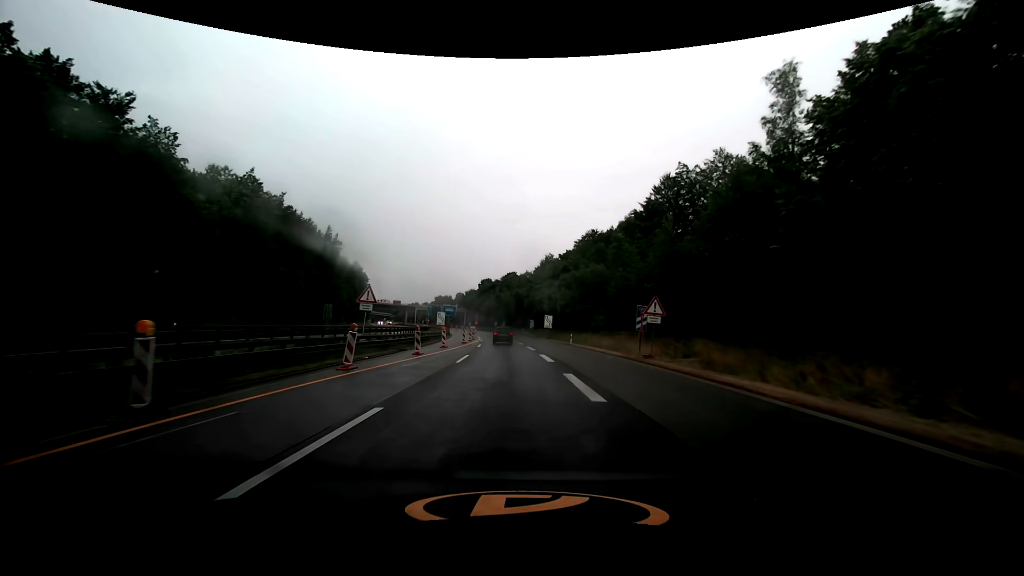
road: trunk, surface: asphalt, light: Day
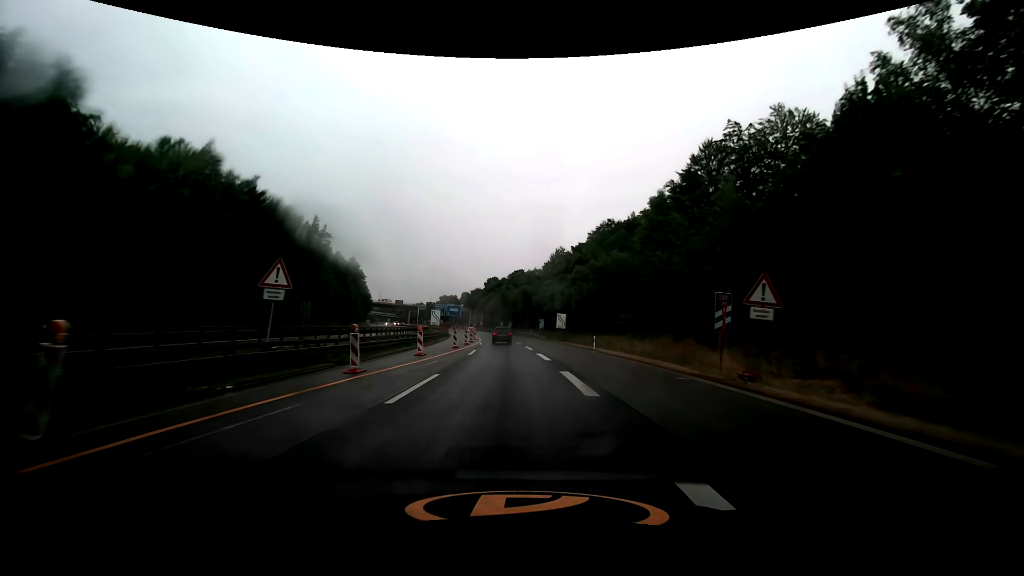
(-0.1, +11.2) m; -1°
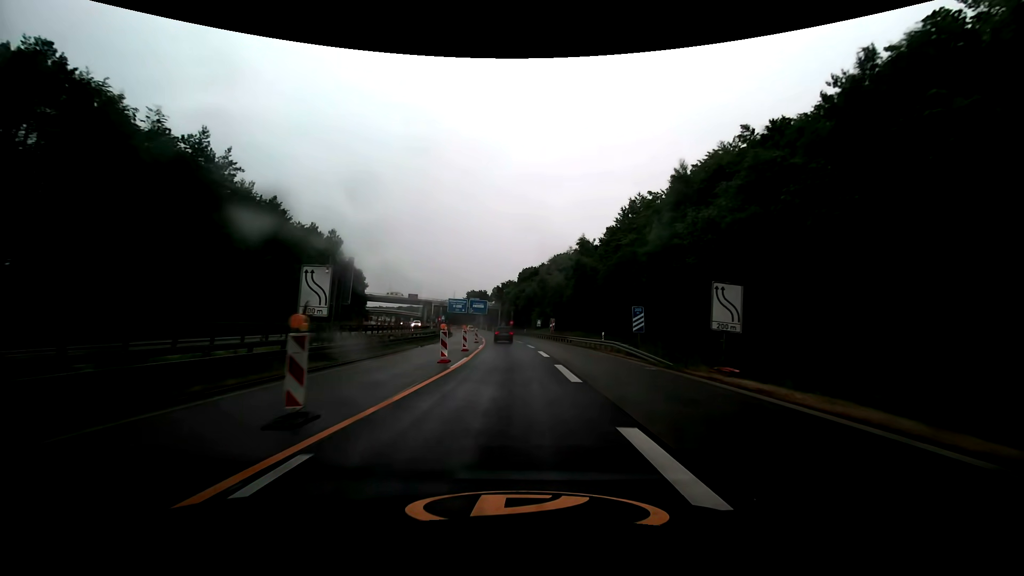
(-1.9, +46.1) m; -5°
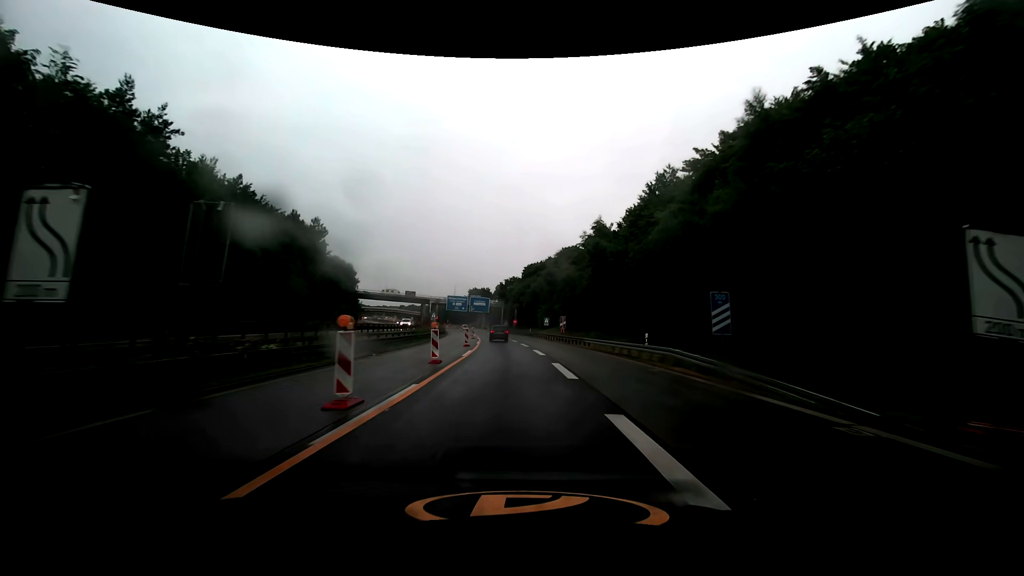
(-0.1, +11.6) m; 0°
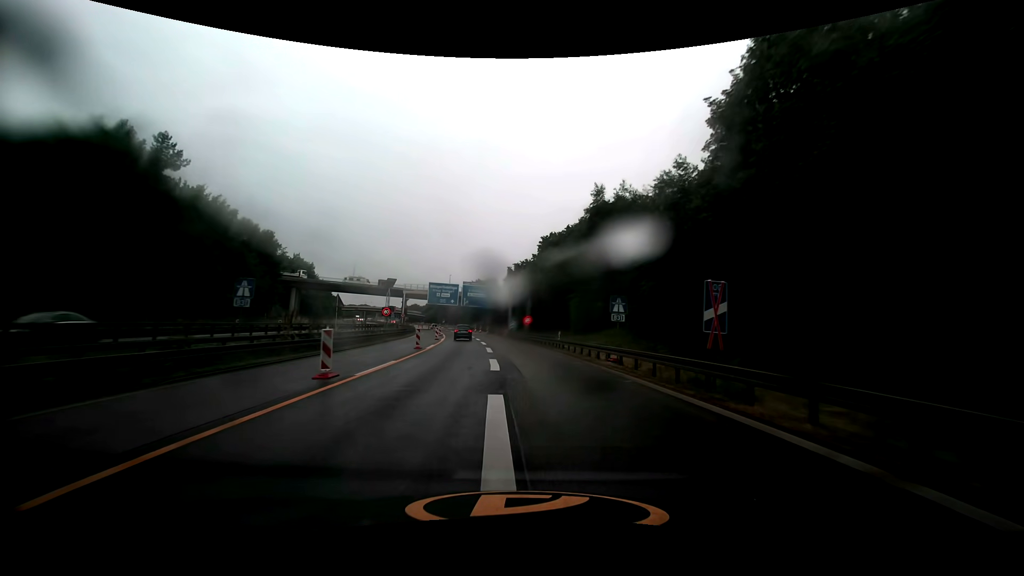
(-0.6, +46.1) m; -2°
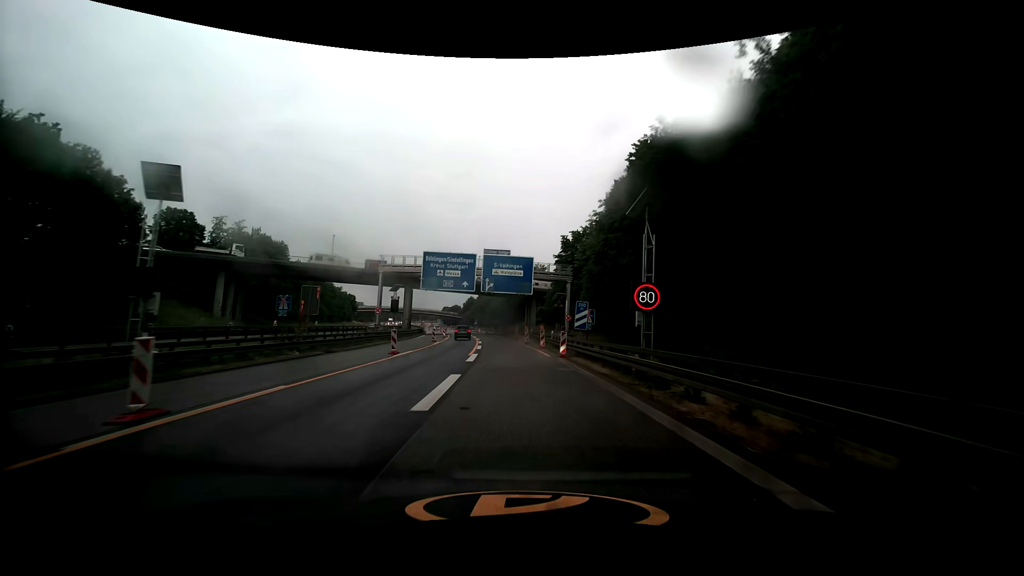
(-2.1, +44.1) m; -6°
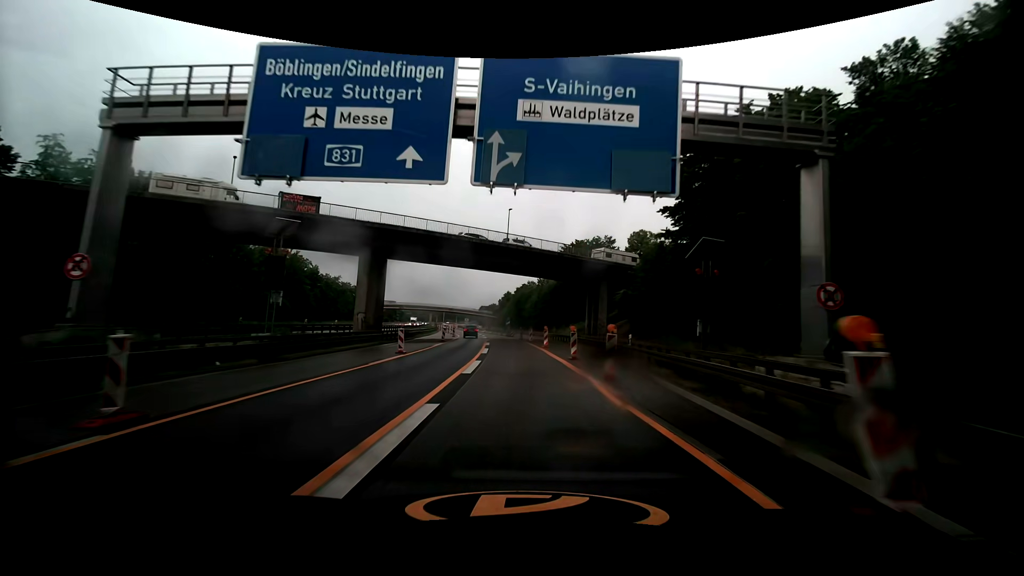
(-2.1, +41.8) m; -5°
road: motorway
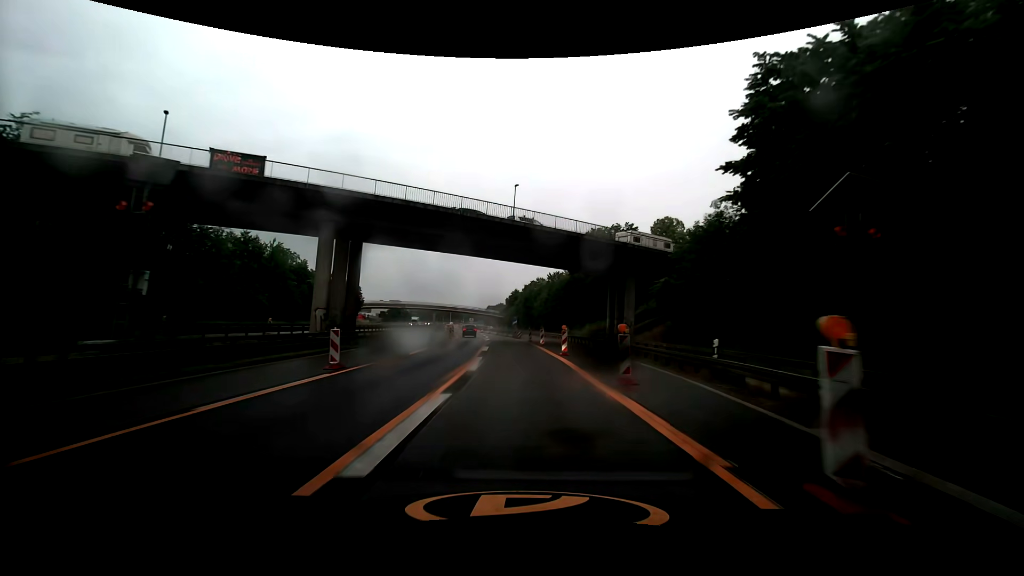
(-0.1, +10.3) m; -1°
(0, +10) (0, +20) (-1, +30) (-1, +40) (-2, +50) (-3, +60) (-4, +70) (-6, +80) (-7, +90) (-9, +99) m
